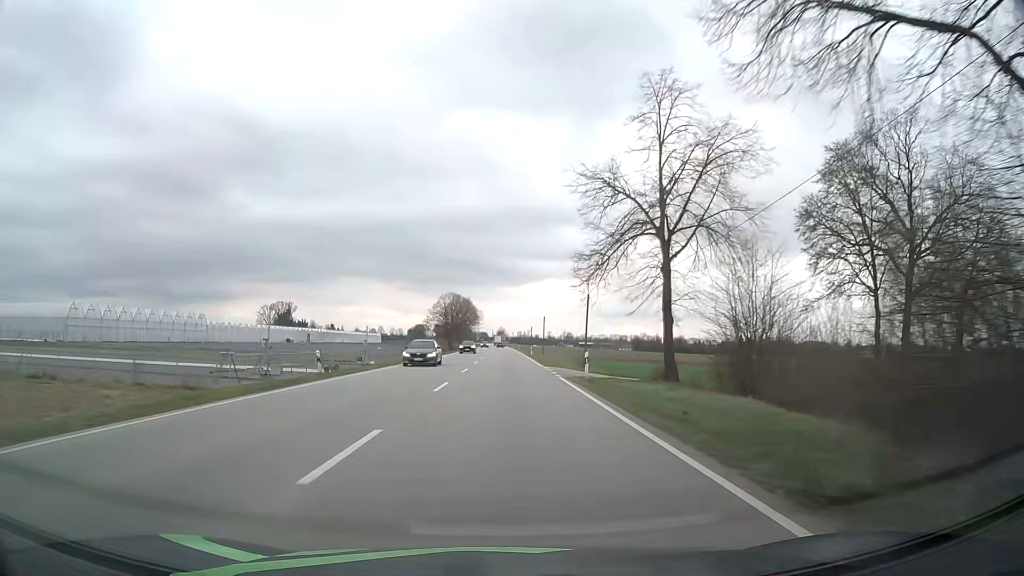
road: primary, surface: asphalt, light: Day
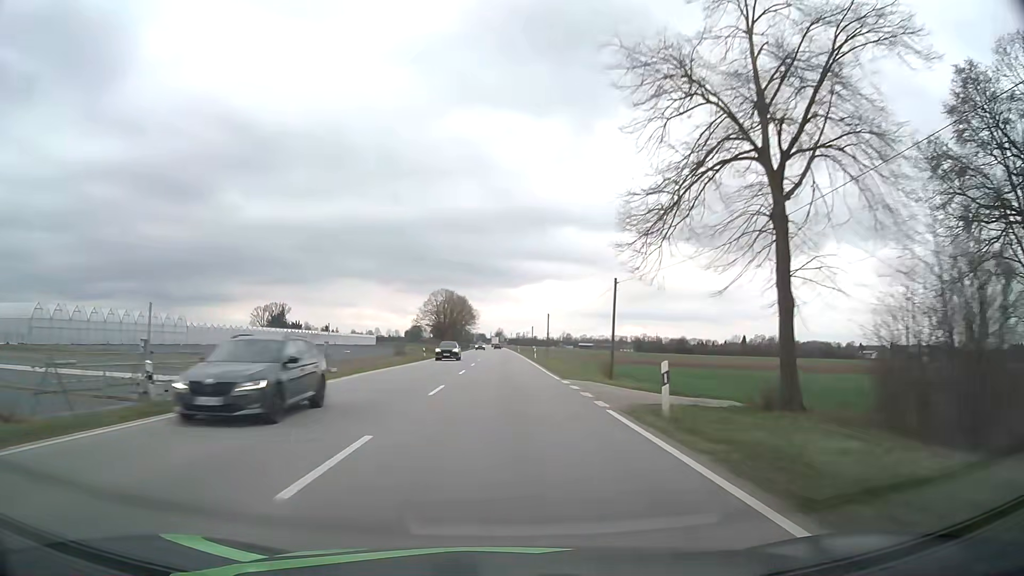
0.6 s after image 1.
(+0.1, +12.7) m; 0°
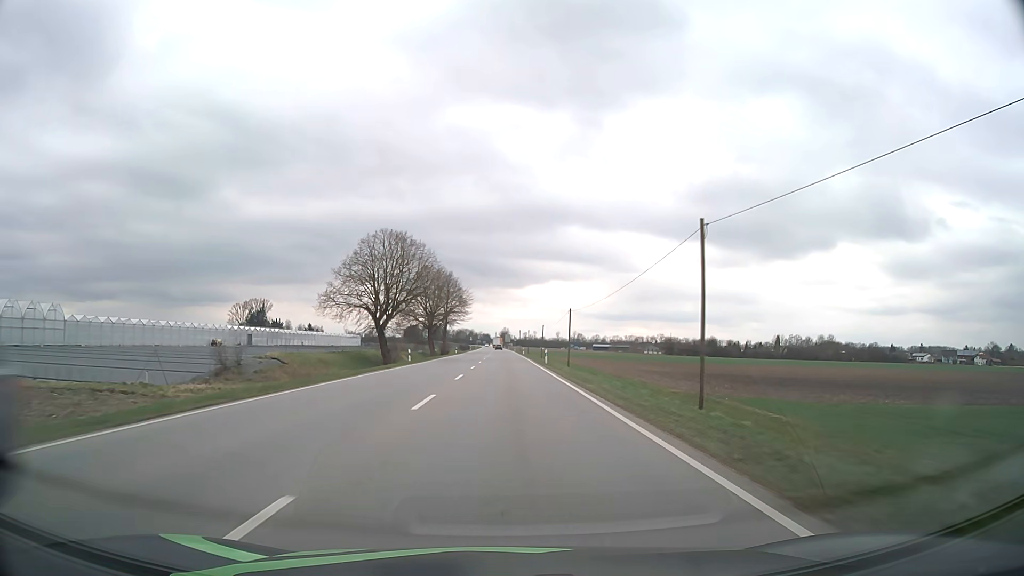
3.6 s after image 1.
(-0.3, +64.0) m; -1°
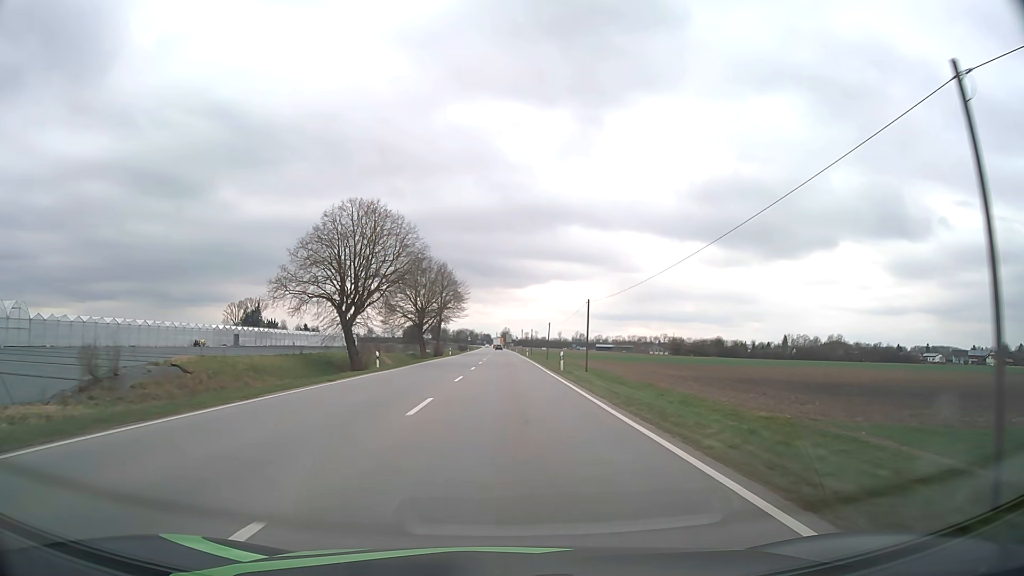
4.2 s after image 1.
(0.0, +12.9) m; 0°
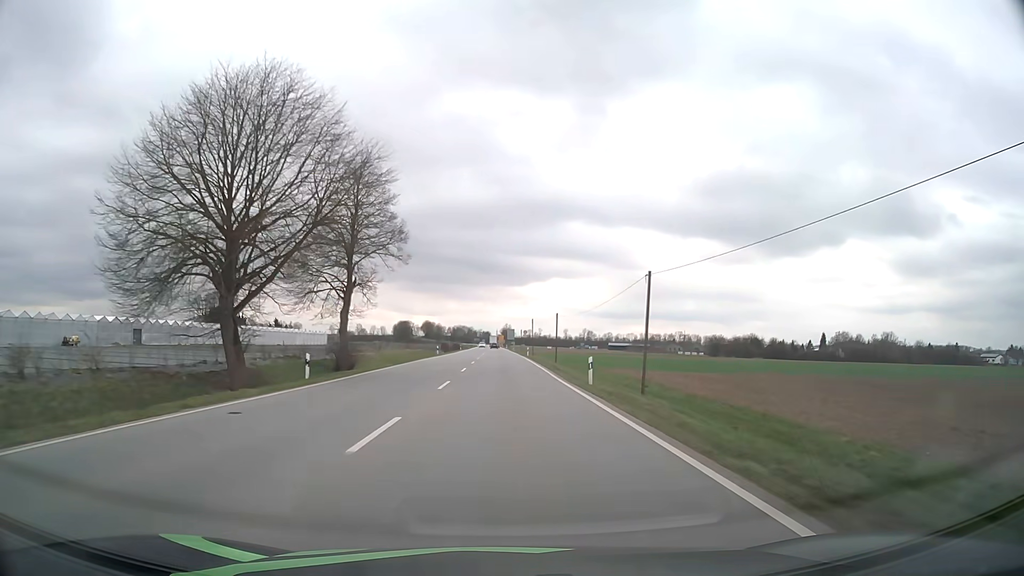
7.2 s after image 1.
(0.0, +64.7) m; 0°
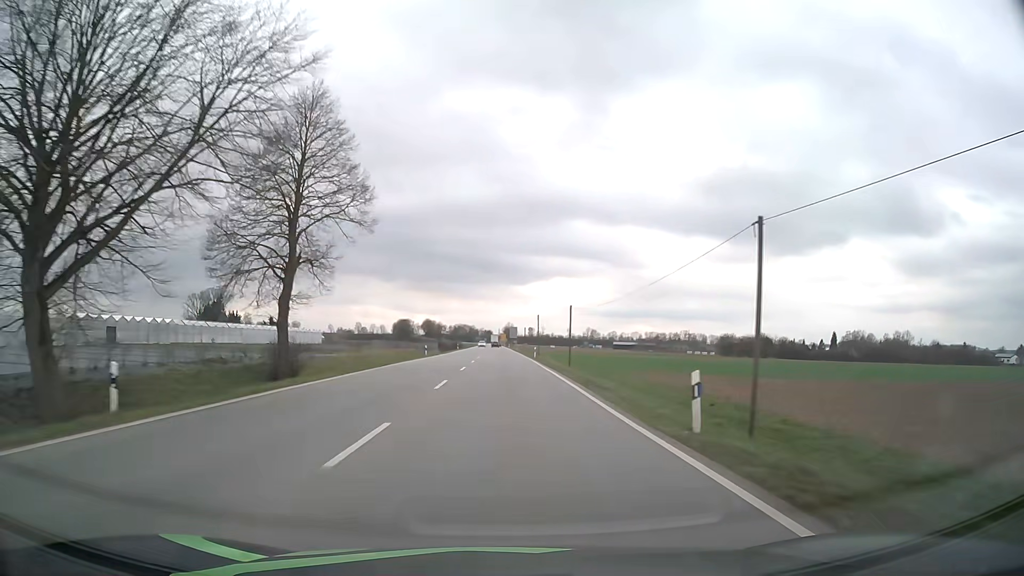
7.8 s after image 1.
(0.0, +13.0) m; 0°
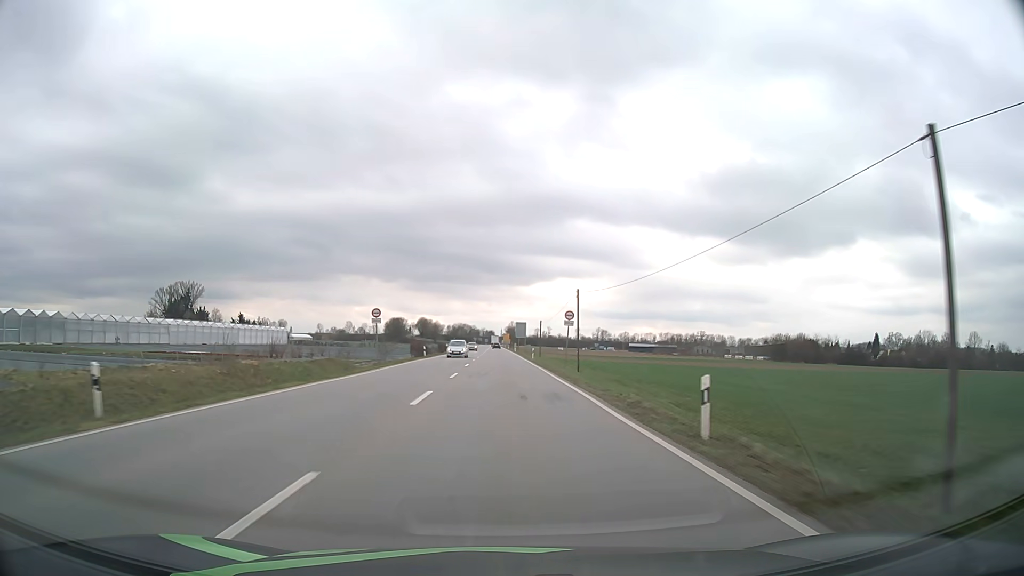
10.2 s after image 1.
(-0.2, +52.3) m; 0°
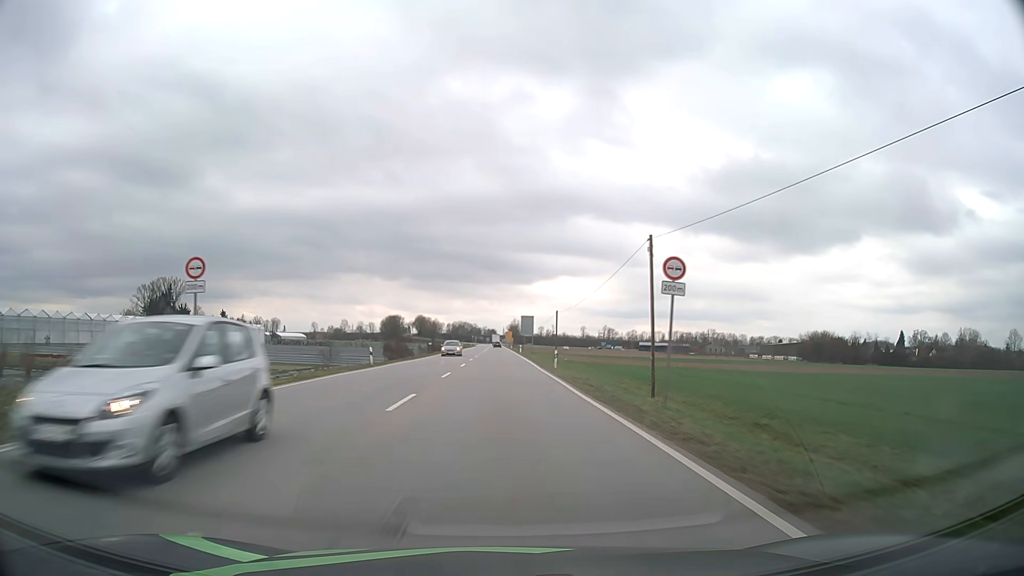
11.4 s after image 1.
(0.0, +26.2) m; 0°
(0, +10) (0, +20) (0, +30) (0, +40) (0, +50) (-1, +60) (-1, +70) (-1, +80) (-1, +90) (-1, +100) m
